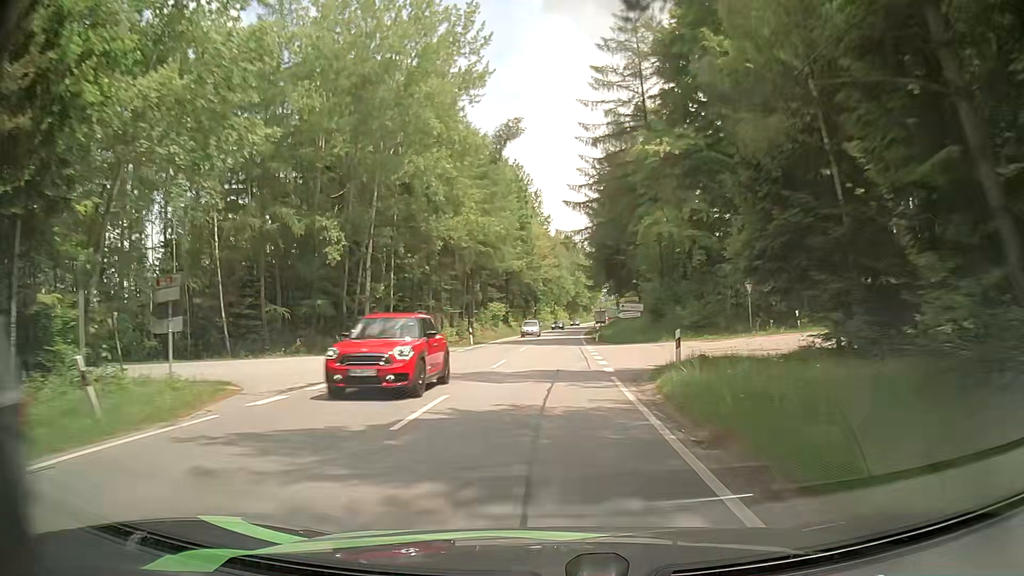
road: tertiary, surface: asphalt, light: Day
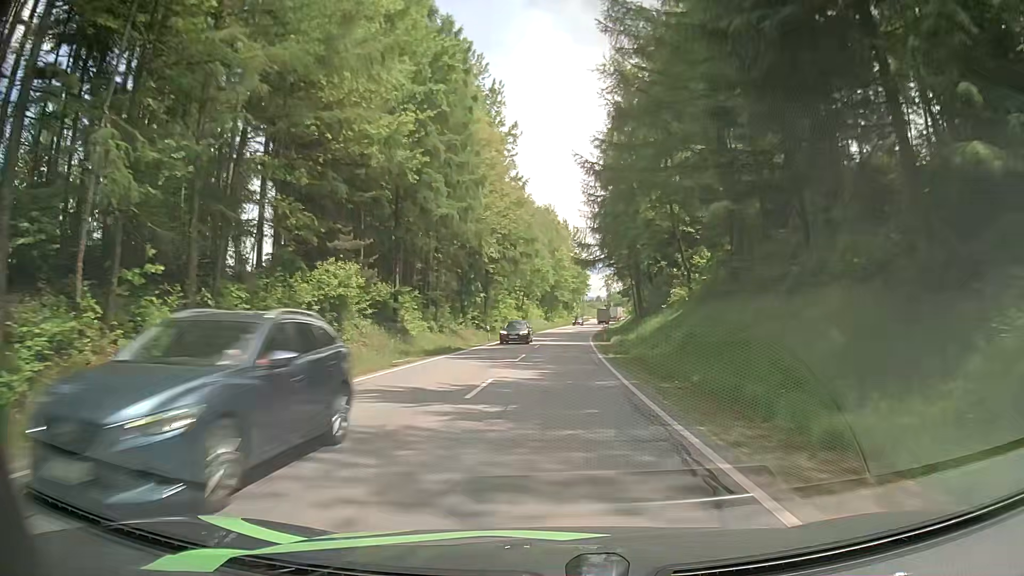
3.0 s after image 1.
(+1.0, +56.3) m; +2°
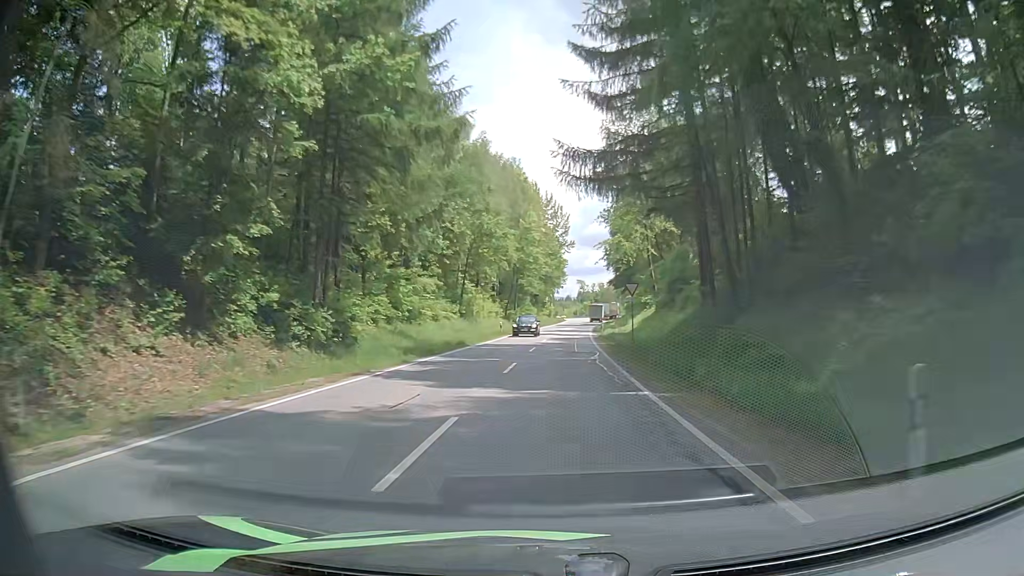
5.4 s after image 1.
(+0.6, +42.6) m; +2°
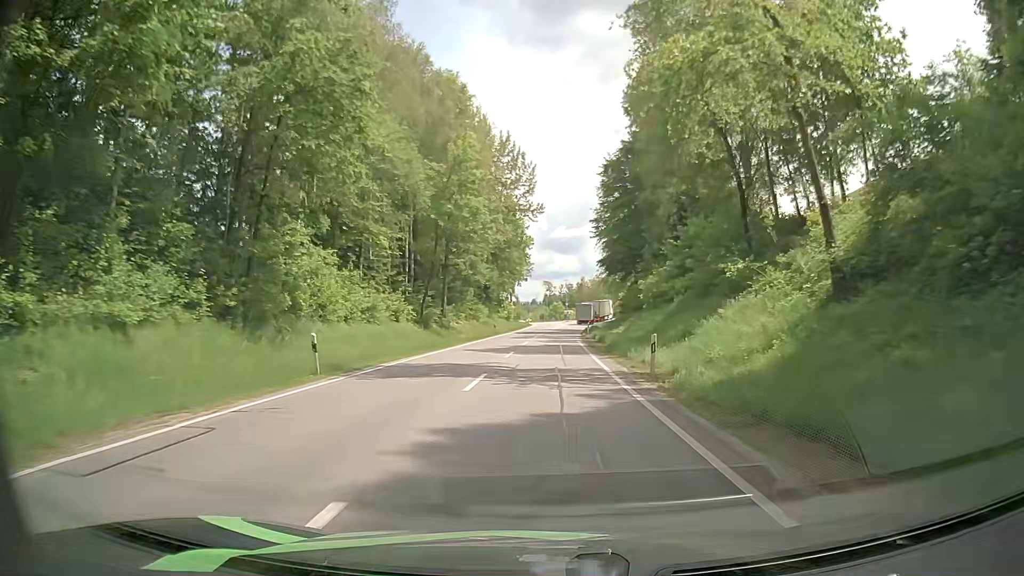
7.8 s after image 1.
(+1.3, +40.2) m; +3°
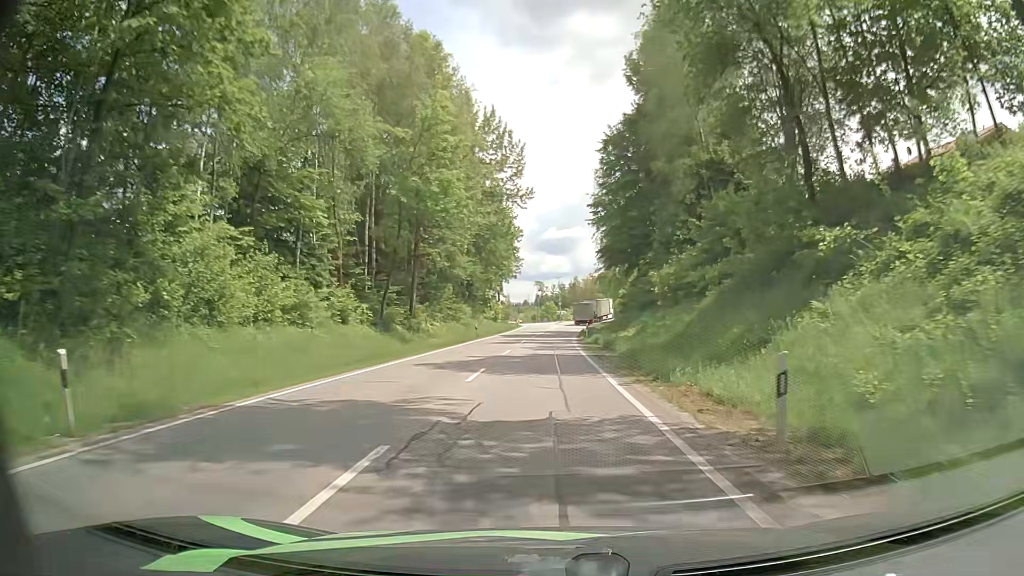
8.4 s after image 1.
(+0.2, +9.7) m; +1°
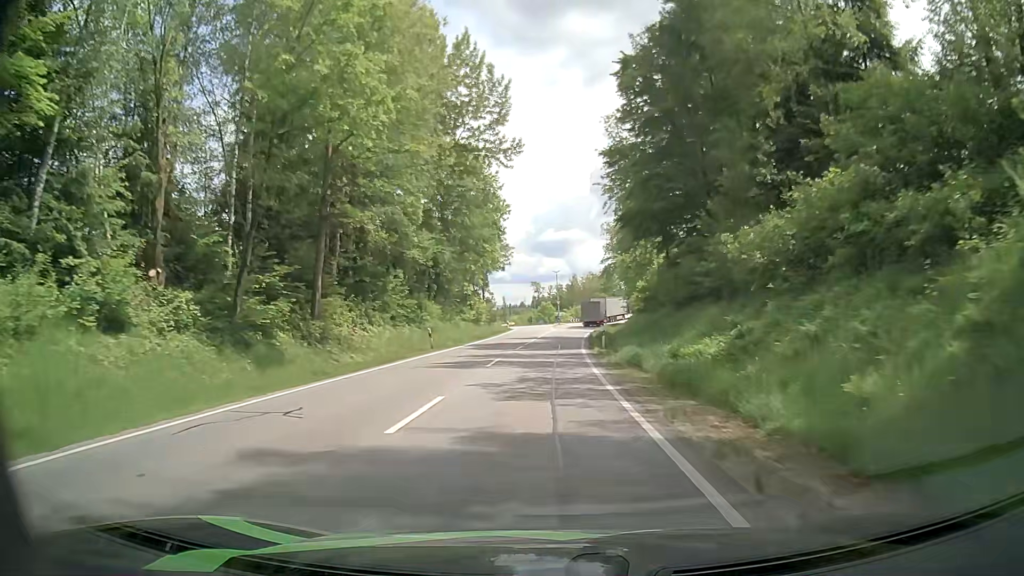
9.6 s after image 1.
(0.0, +18.9) m; 0°
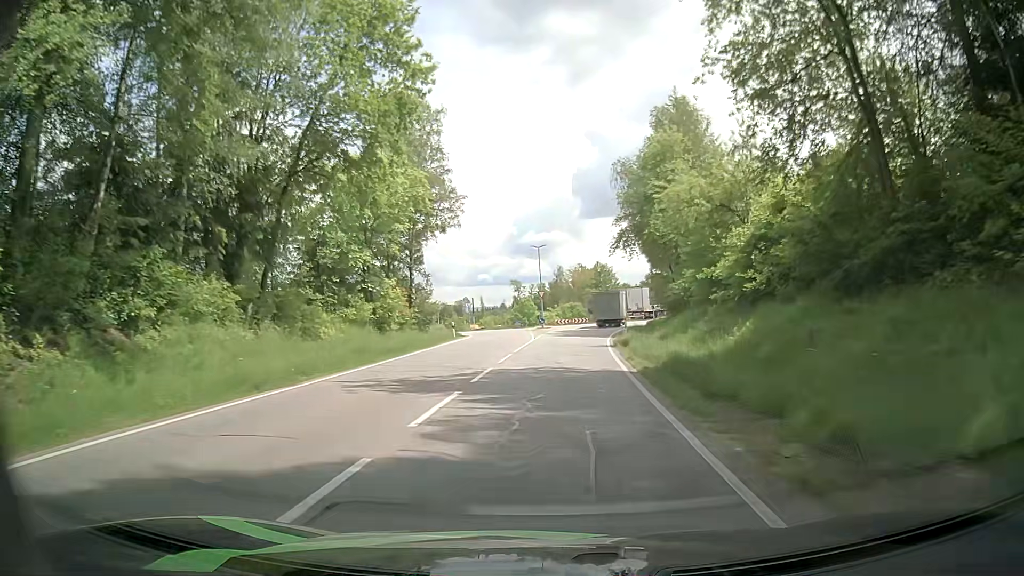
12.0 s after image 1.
(+0.6, +35.5) m; +3°
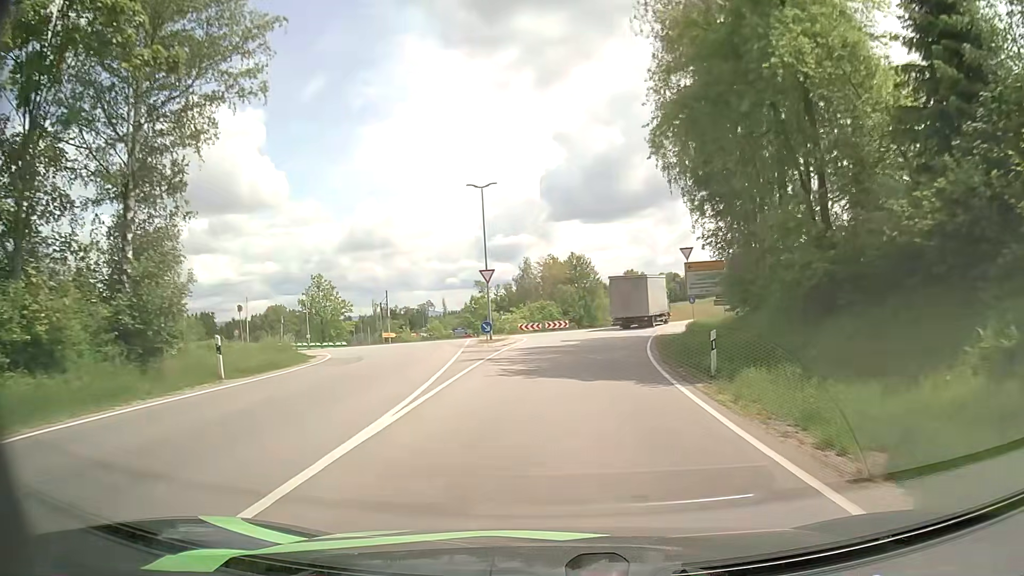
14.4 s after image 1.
(+0.2, +31.2) m; +2°
(0, +10) (0, +20) (+1, +30) (+1, +40) (-4, +48) (-14, +48) (-23, +45) (-32, +41) (-42, +37) (-51, +34) m
